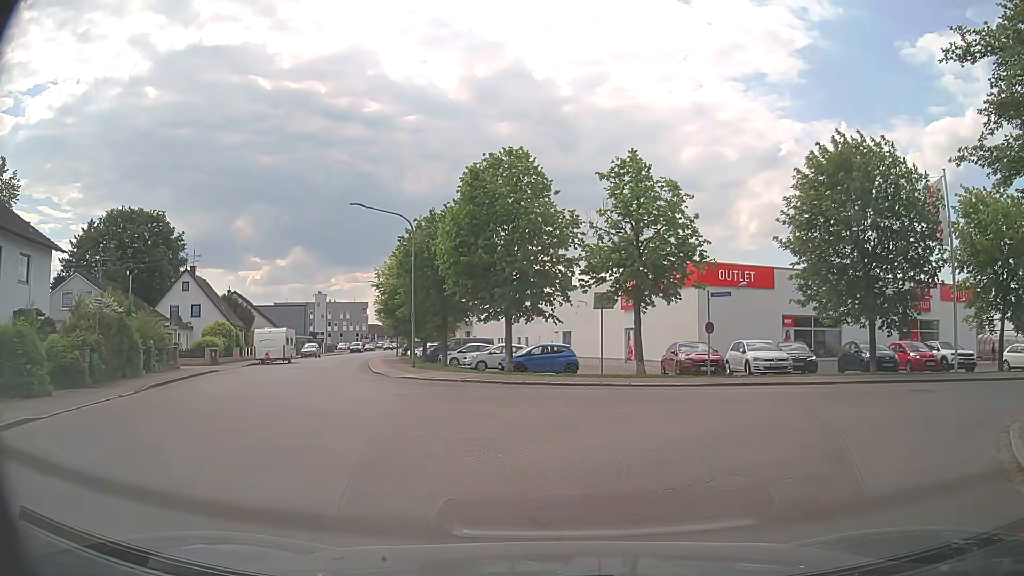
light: Day
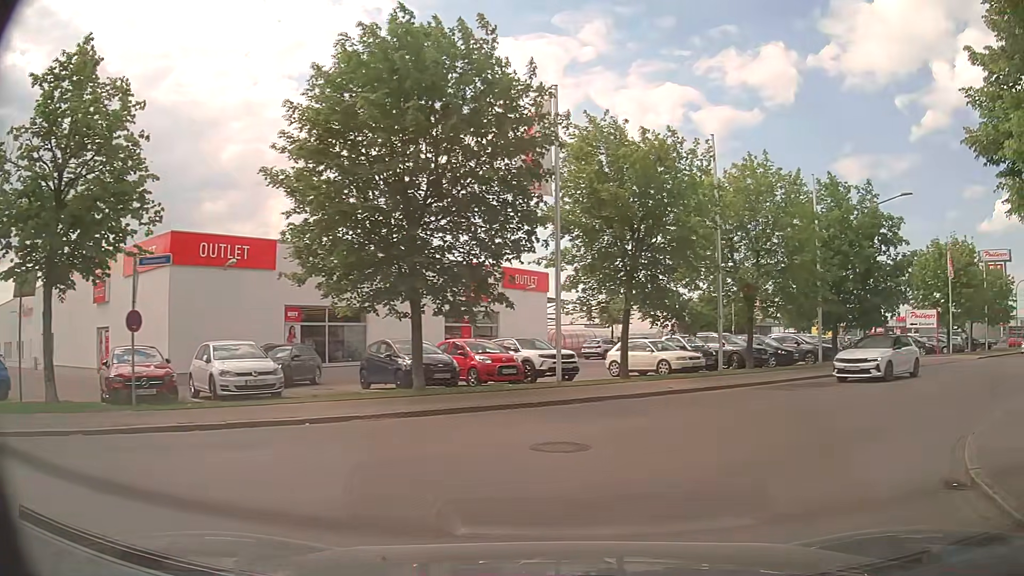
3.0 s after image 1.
(+3.1, +9.6) m; +38°
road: residential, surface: asphalt
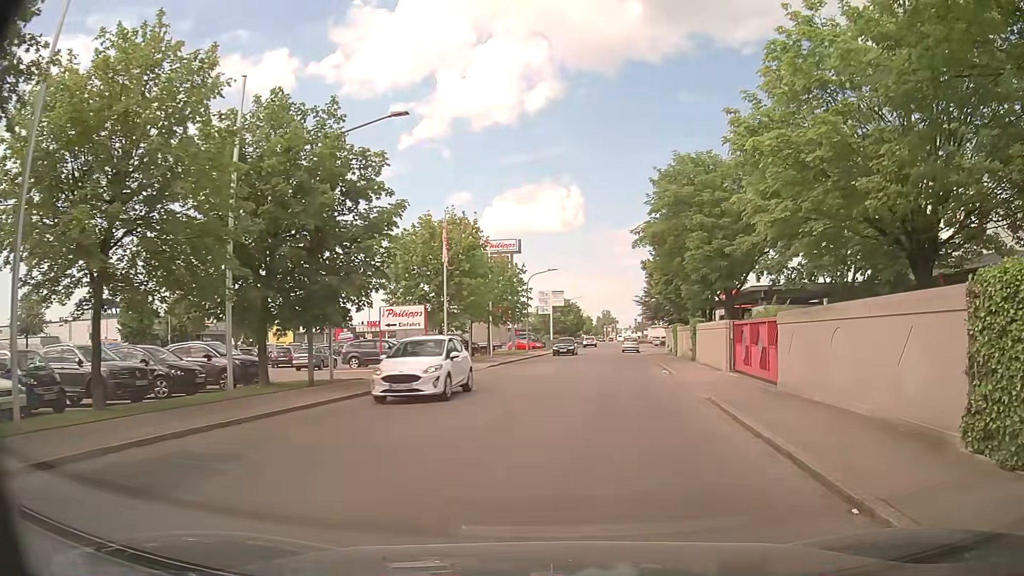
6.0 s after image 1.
(+5.1, +11.2) m; +46°
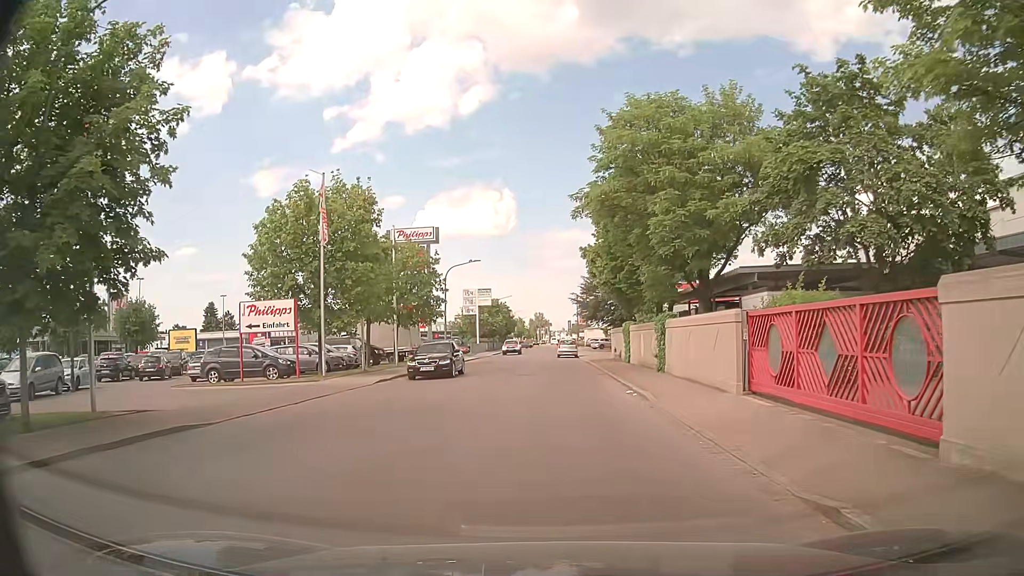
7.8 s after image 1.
(+0.7, +9.6) m; +6°
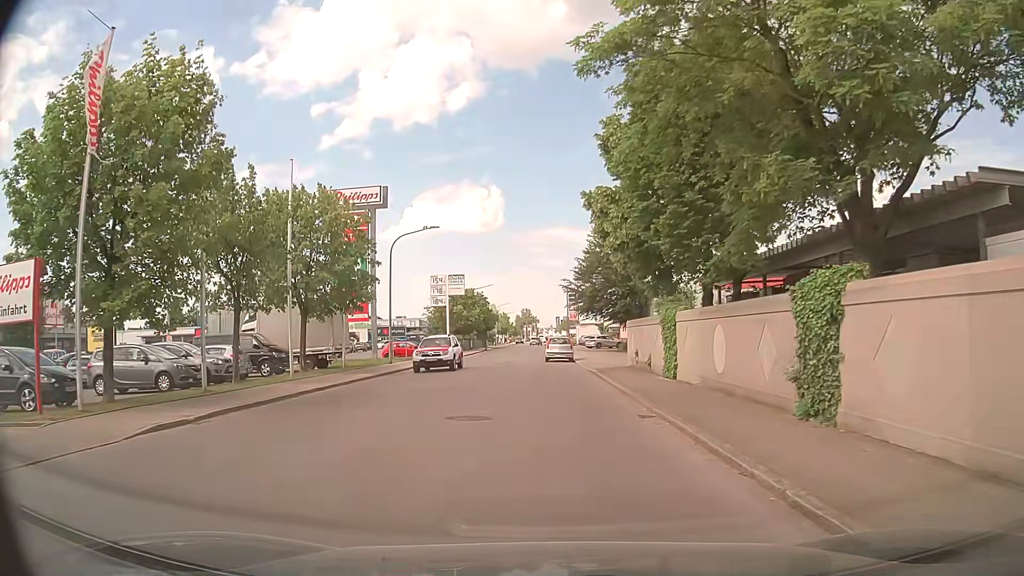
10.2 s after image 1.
(+0.1, +15.0) m; +1°
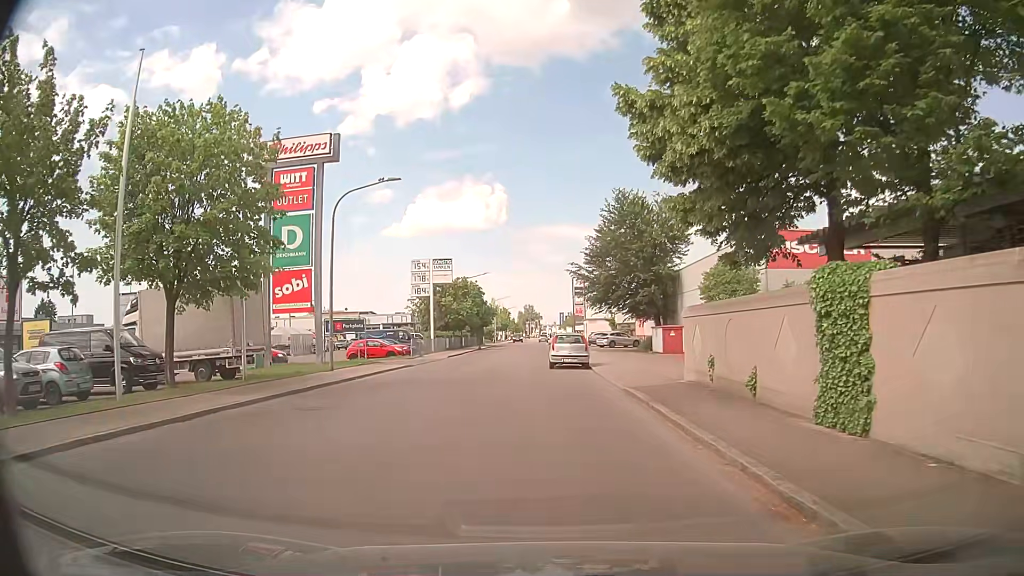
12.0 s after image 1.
(-0.1, +11.3) m; -1°
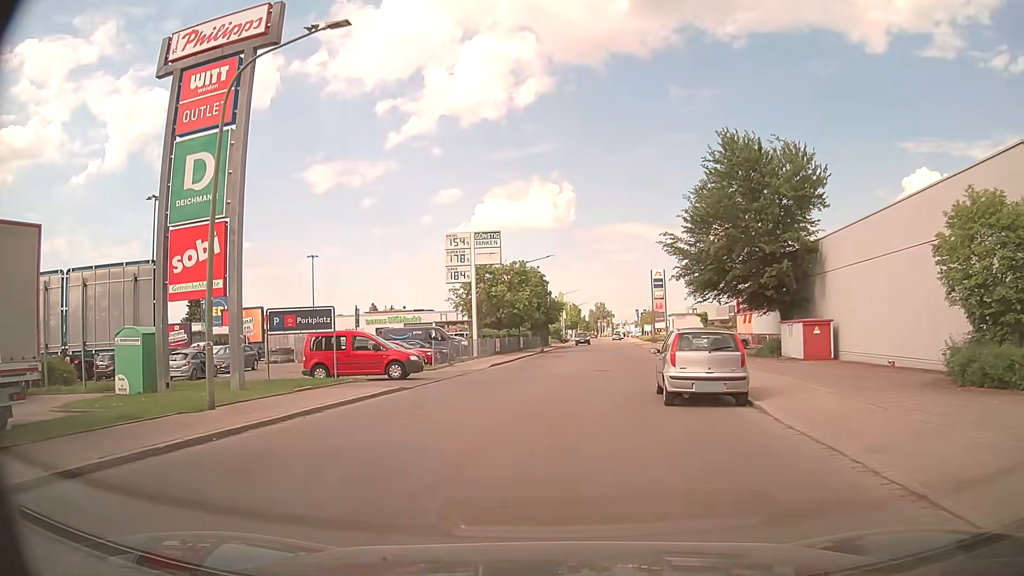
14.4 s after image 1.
(-0.4, +14.6) m; -4°
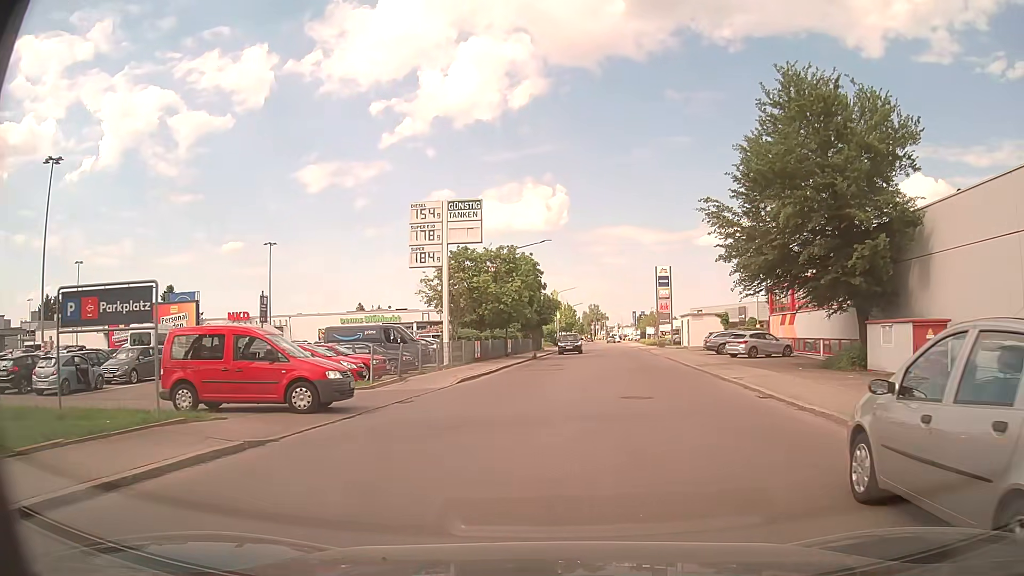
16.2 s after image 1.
(-0.3, +10.2) m; -1°
(+1, +10) (+3, +20) (+4, +30) (+6, +40) (+7, +50) (+7, +59) (+8, +69) (+10, +79) (+11, +89) (+12, +99) m
